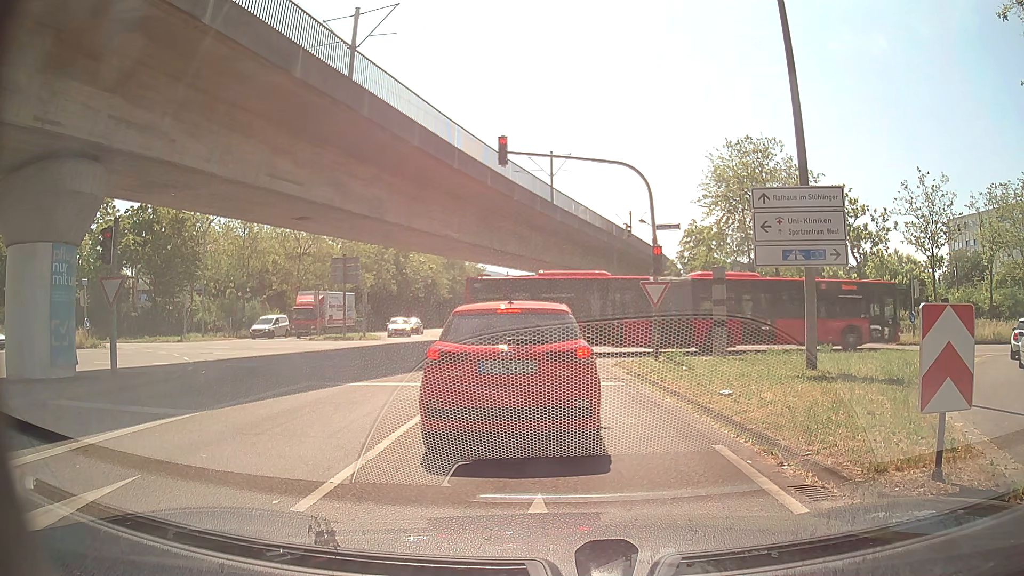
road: tertiary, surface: asphalt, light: Day
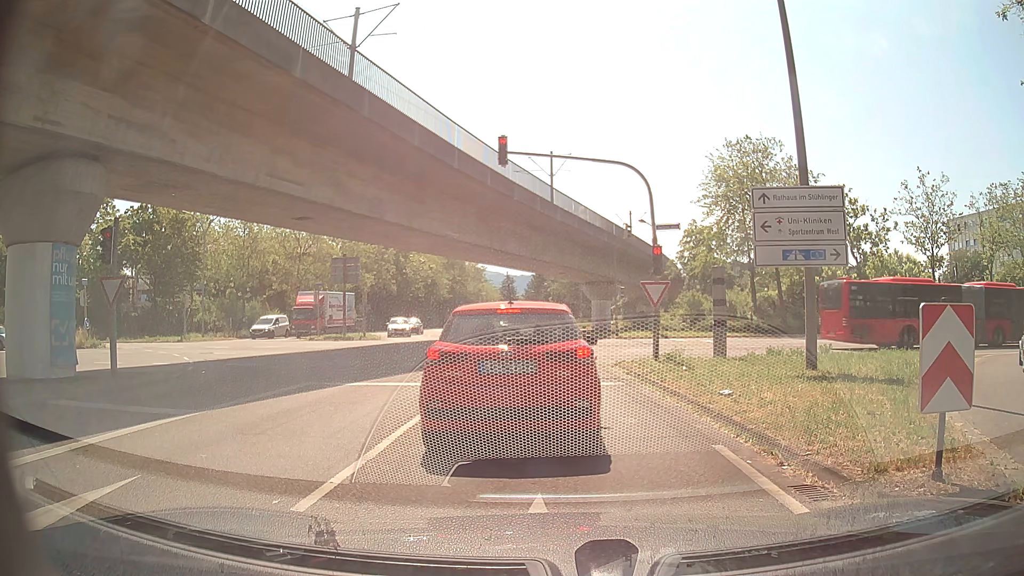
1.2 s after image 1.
(0.0, 0.0) m; 0°
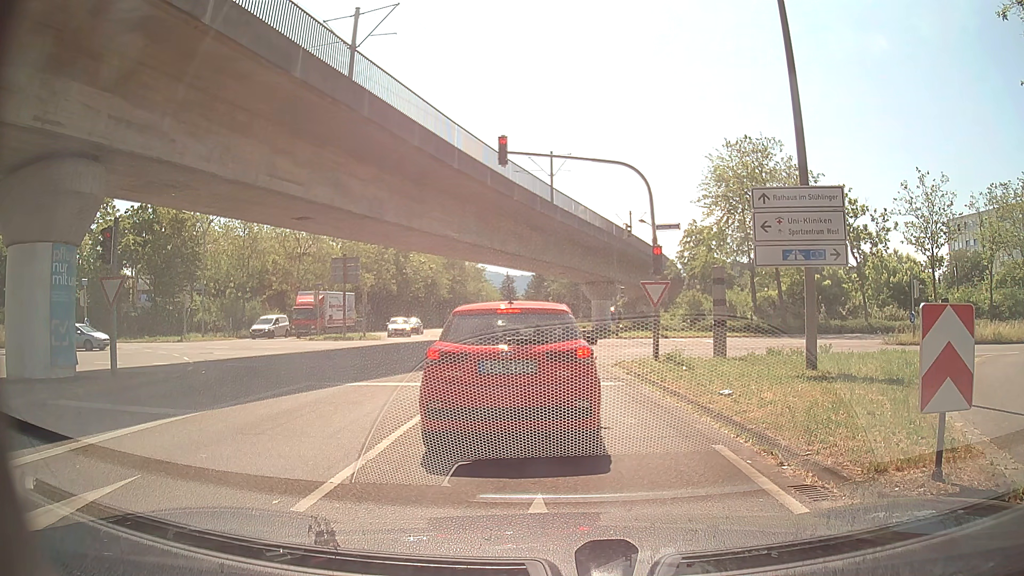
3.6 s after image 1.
(0.0, 0.0) m; 0°
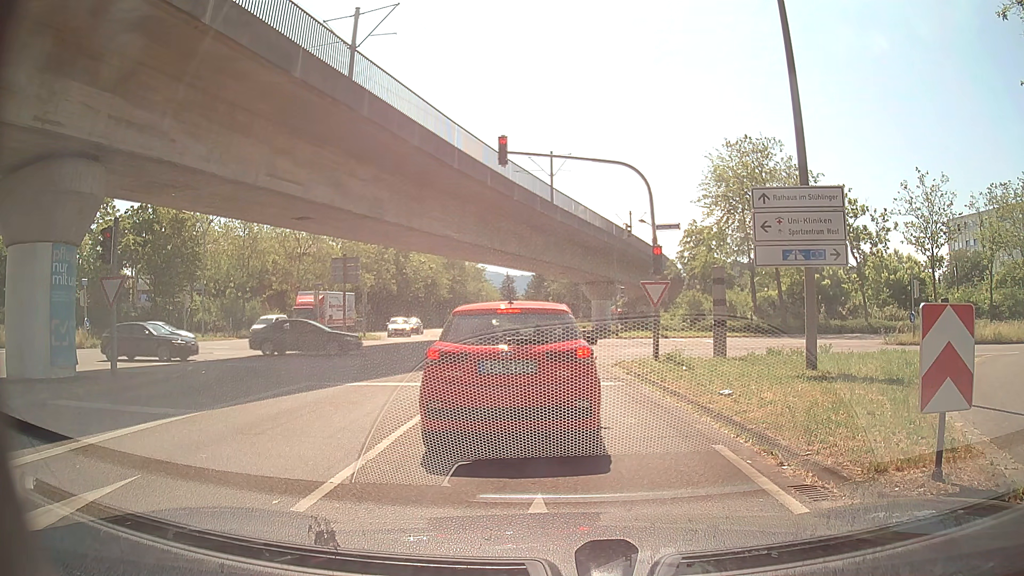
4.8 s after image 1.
(0.0, 0.0) m; 0°
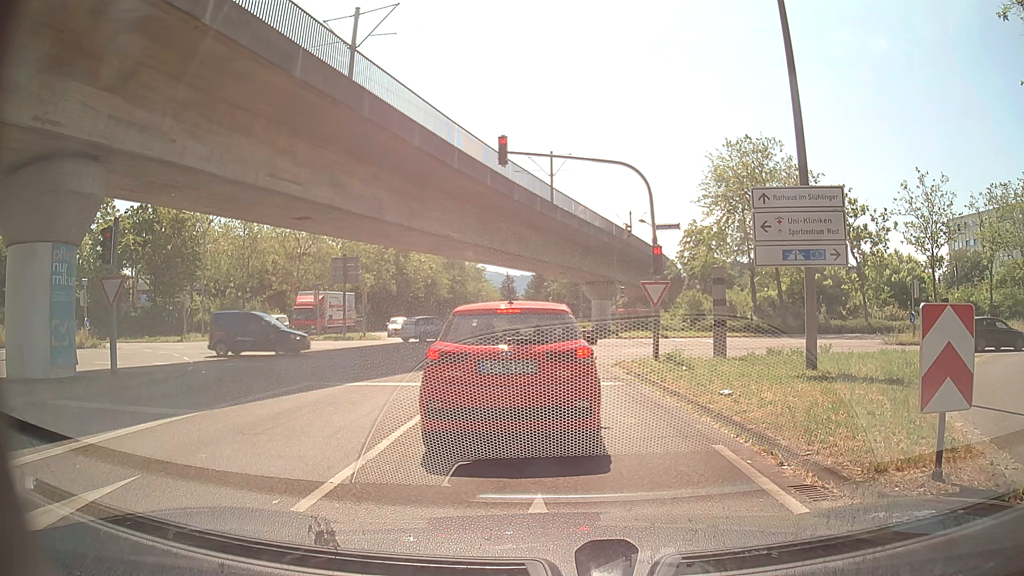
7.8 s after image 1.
(0.0, 0.0) m; 0°
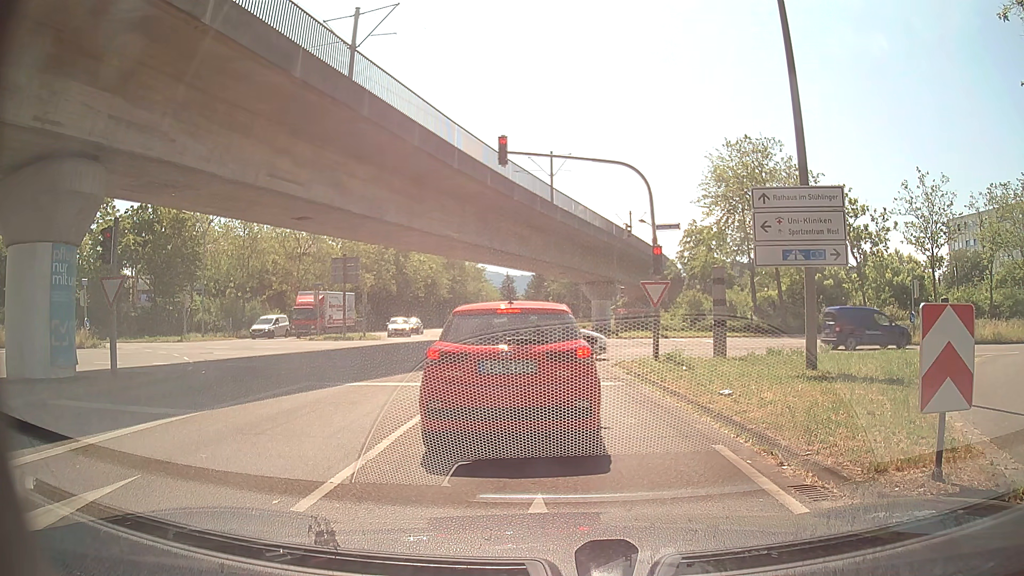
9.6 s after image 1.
(0.0, 0.0) m; 0°
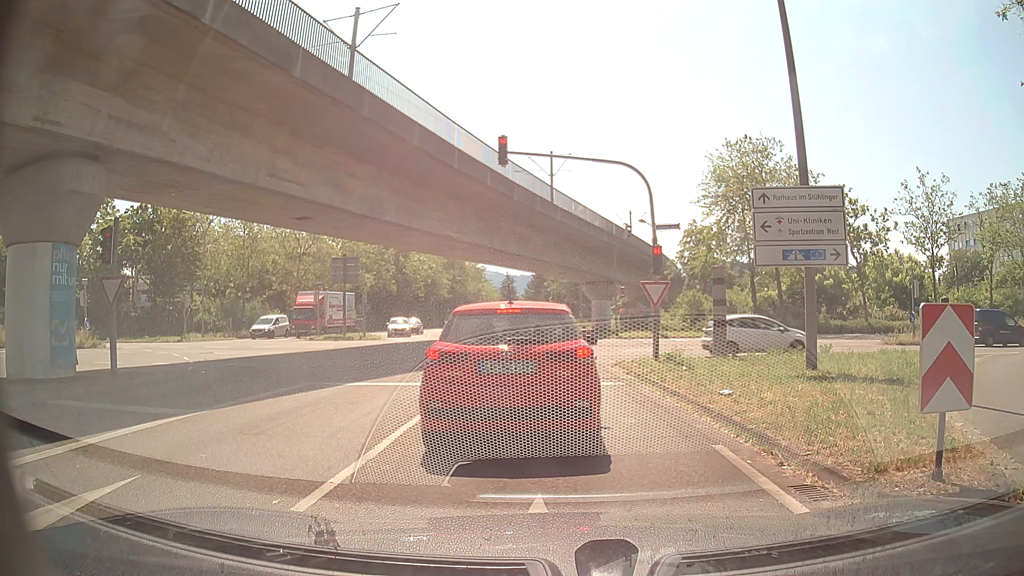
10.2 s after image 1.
(0.0, 0.0) m; 0°
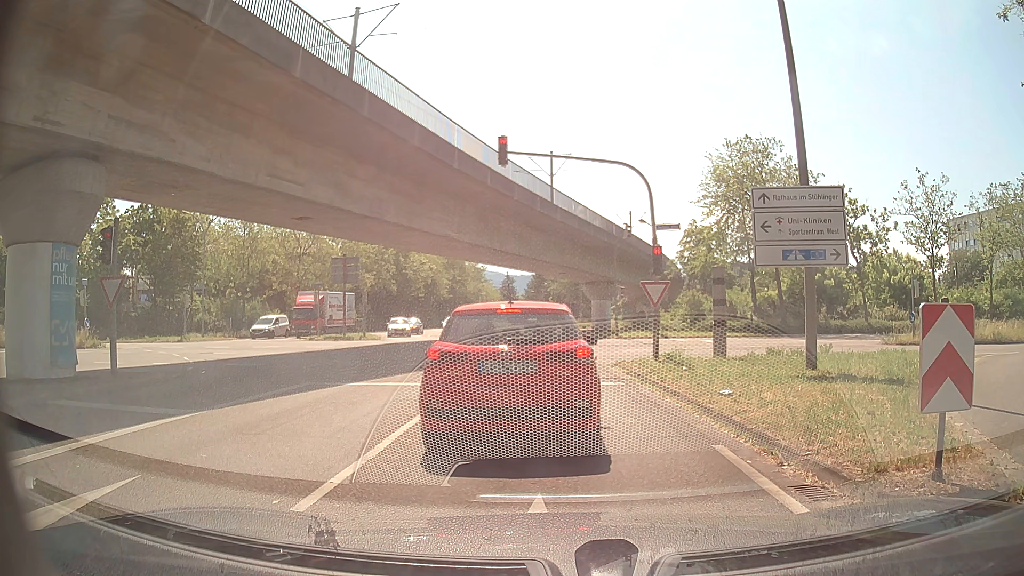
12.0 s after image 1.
(0.0, 0.0) m; 0°
